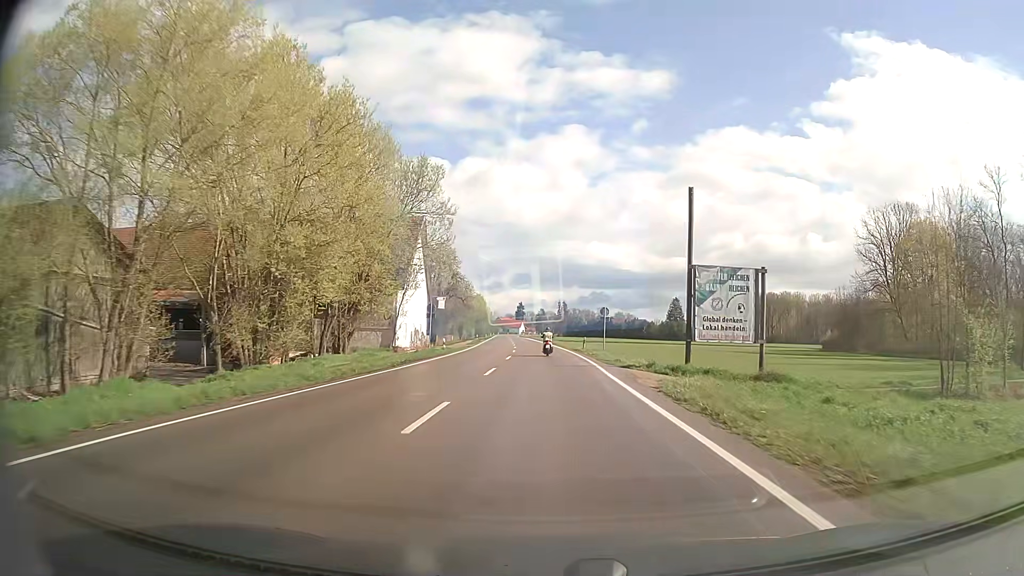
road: secondary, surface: asphalt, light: Day
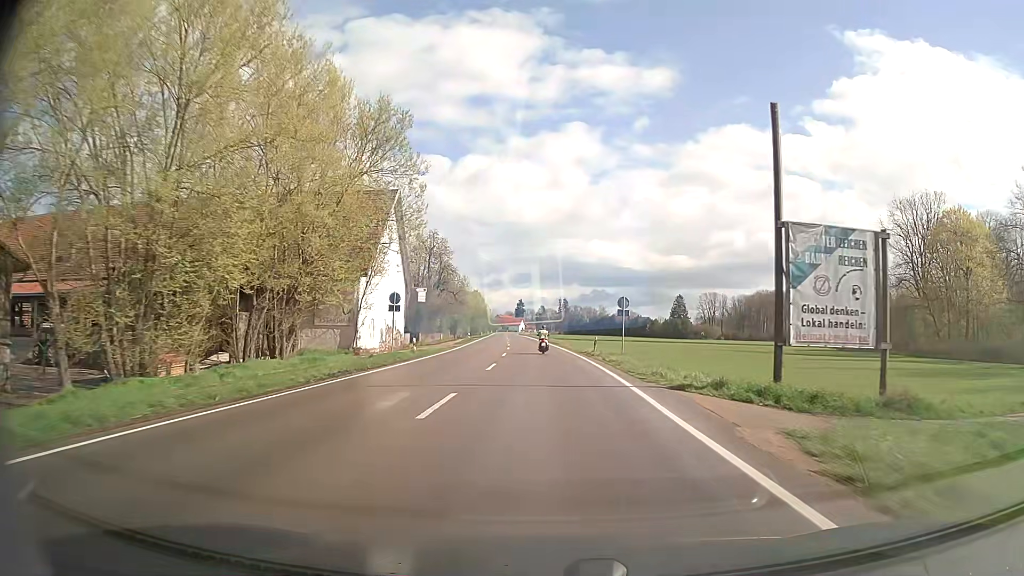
(0.0, +10.7) m; 0°
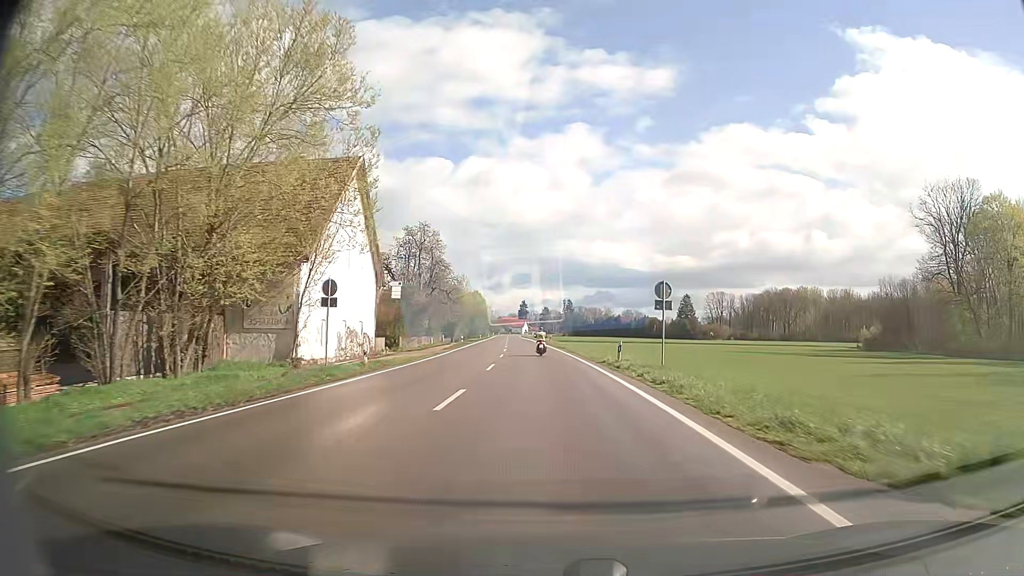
(0.0, +10.8) m; -1°
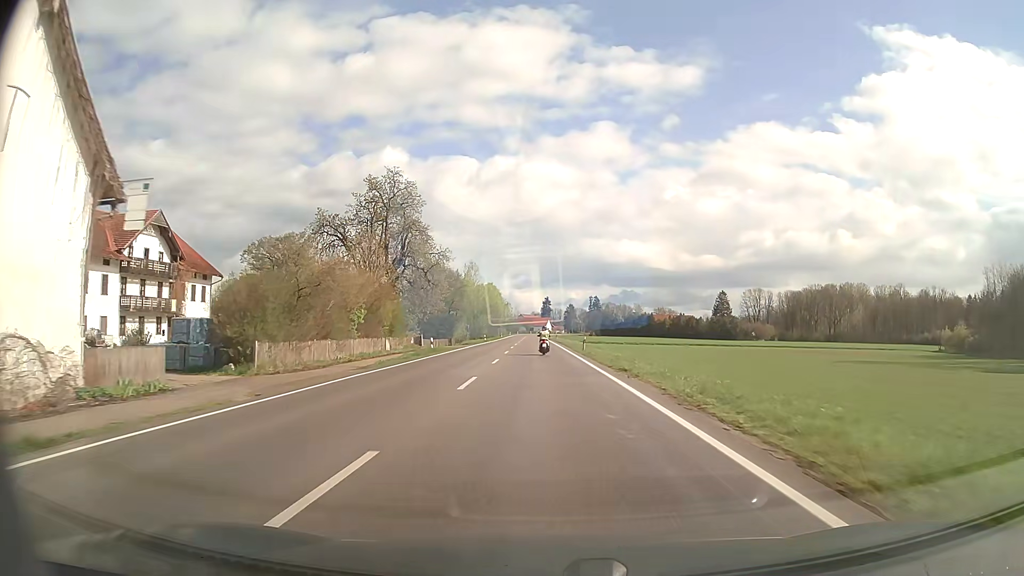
(-0.5, +32.2) m; -2°
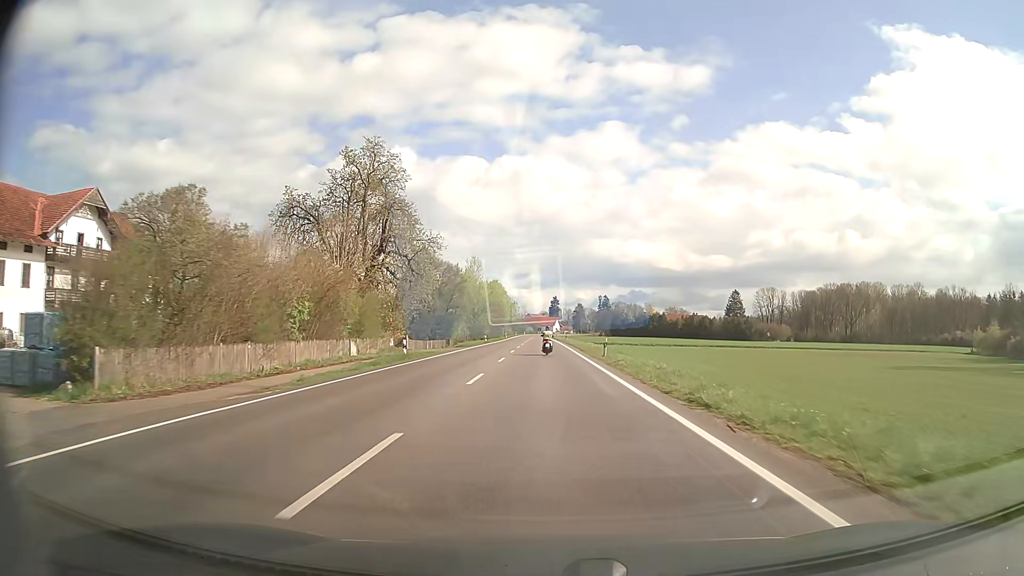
(-0.1, +10.8) m; -1°
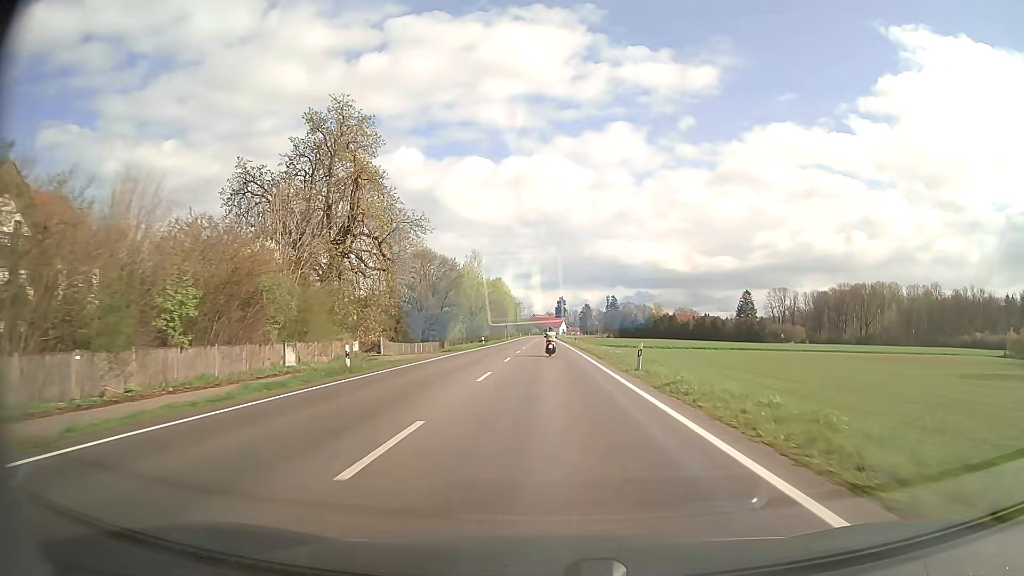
(-0.1, +10.7) m; -1°
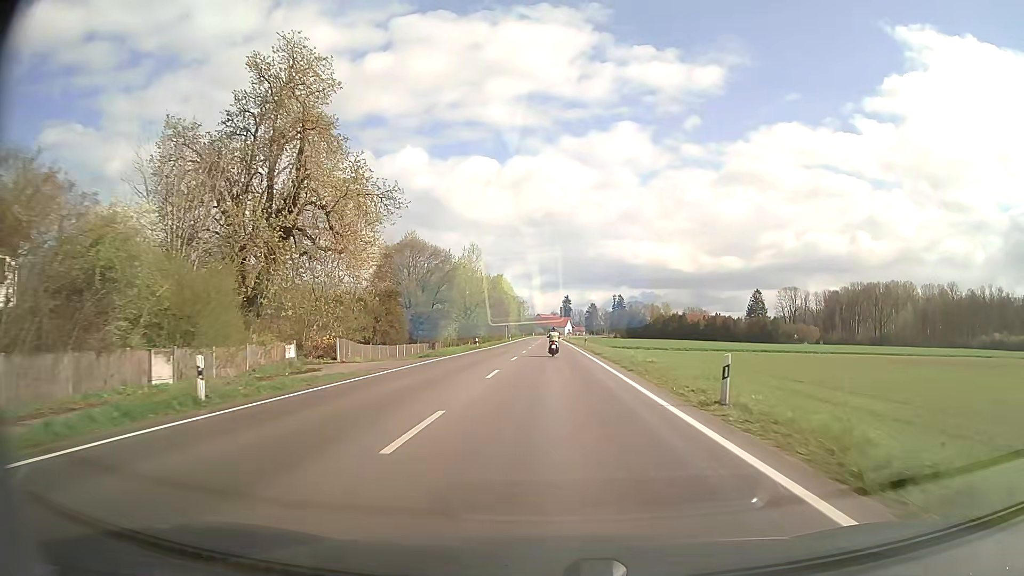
(-0.1, +10.7) m; 0°
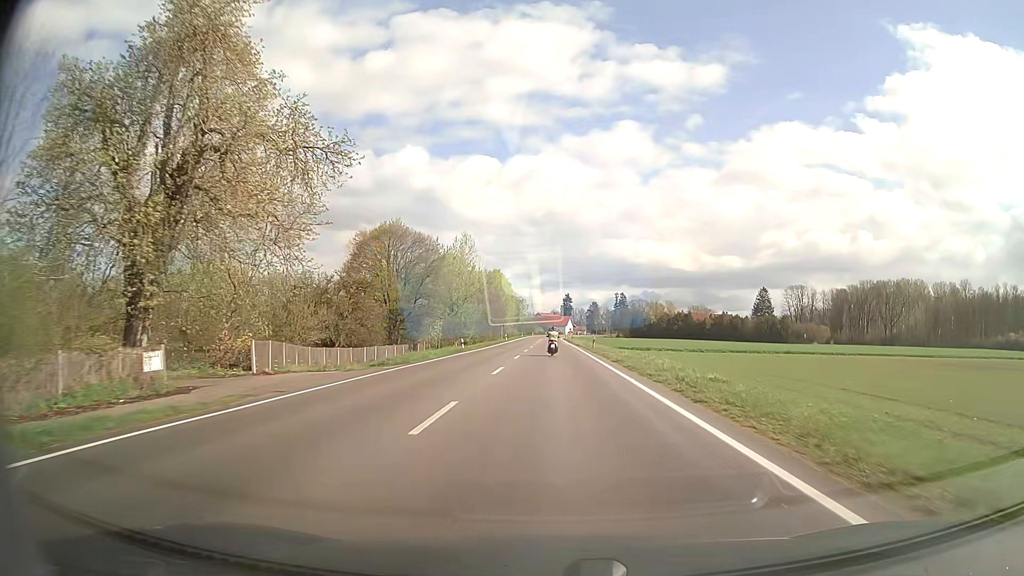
(0.0, +10.7) m; 0°
(0, +10) (0, +20) (0, +30) (0, +40) (0, +50) (0, +60) (0, +70) (0, +80) (0, +90) (+1, +100) m
